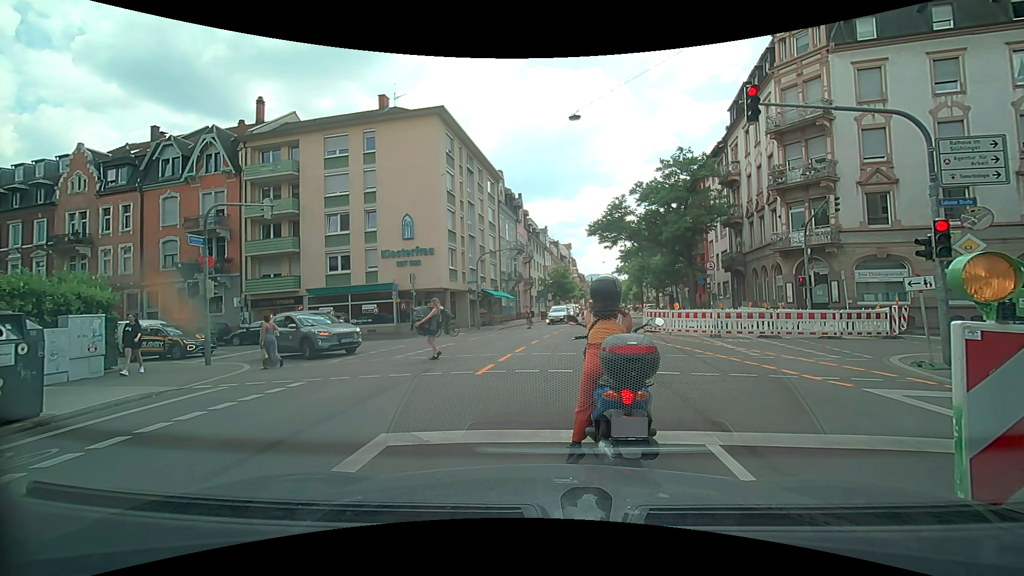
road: secondary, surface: asphalt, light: Day
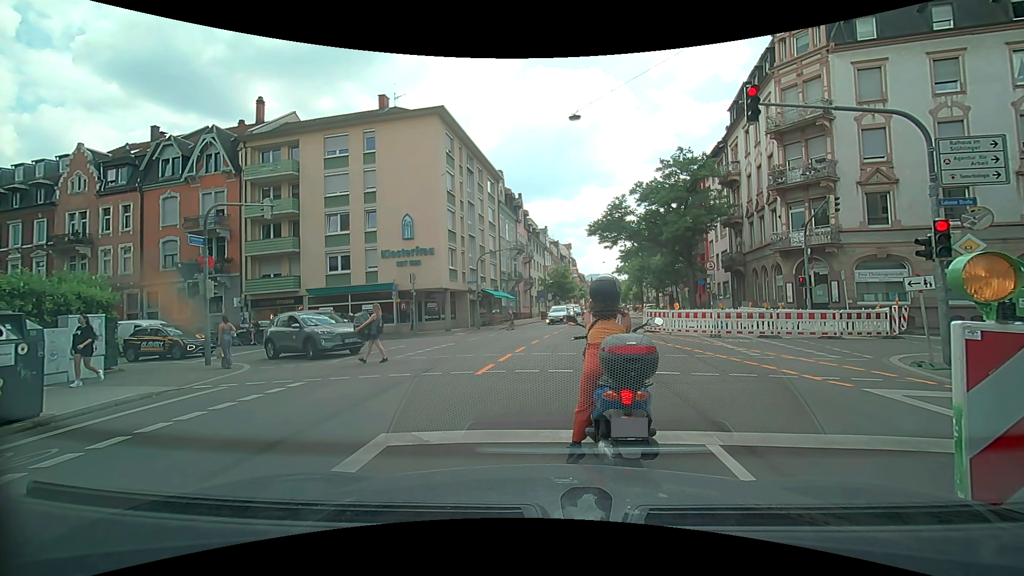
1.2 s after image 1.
(0.0, 0.0) m; 0°
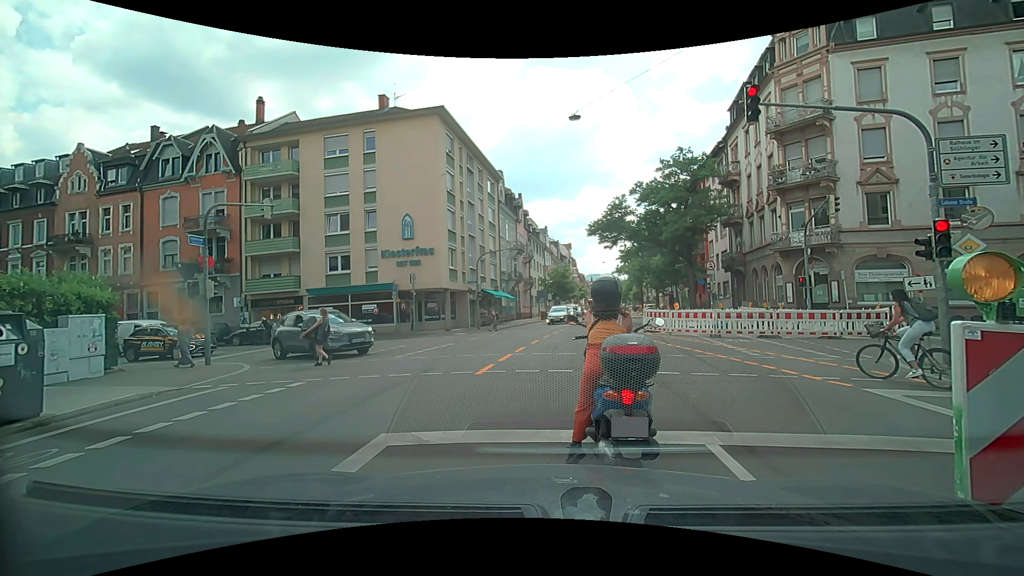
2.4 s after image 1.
(0.0, 0.0) m; 0°
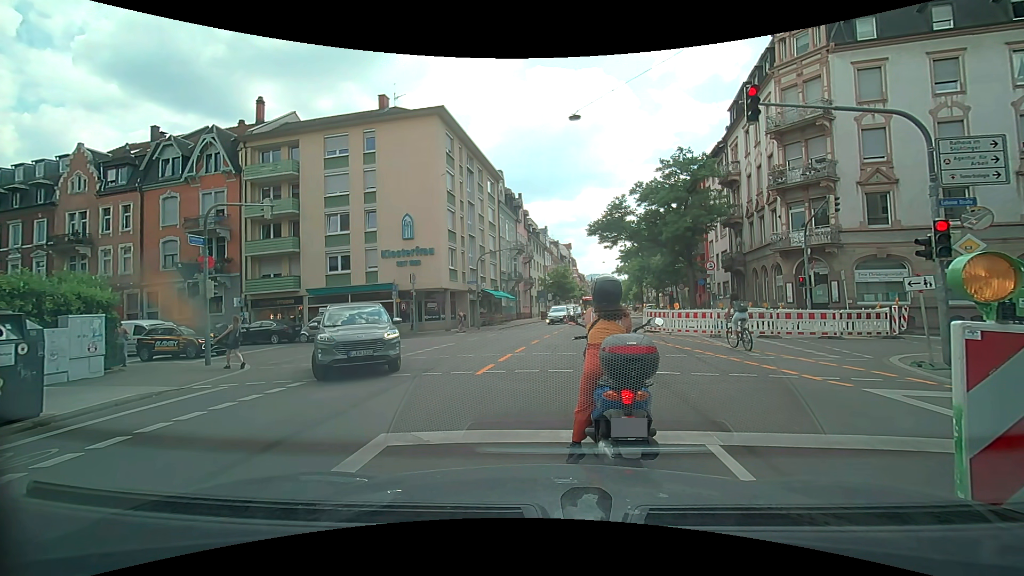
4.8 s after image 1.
(0.0, 0.0) m; 0°
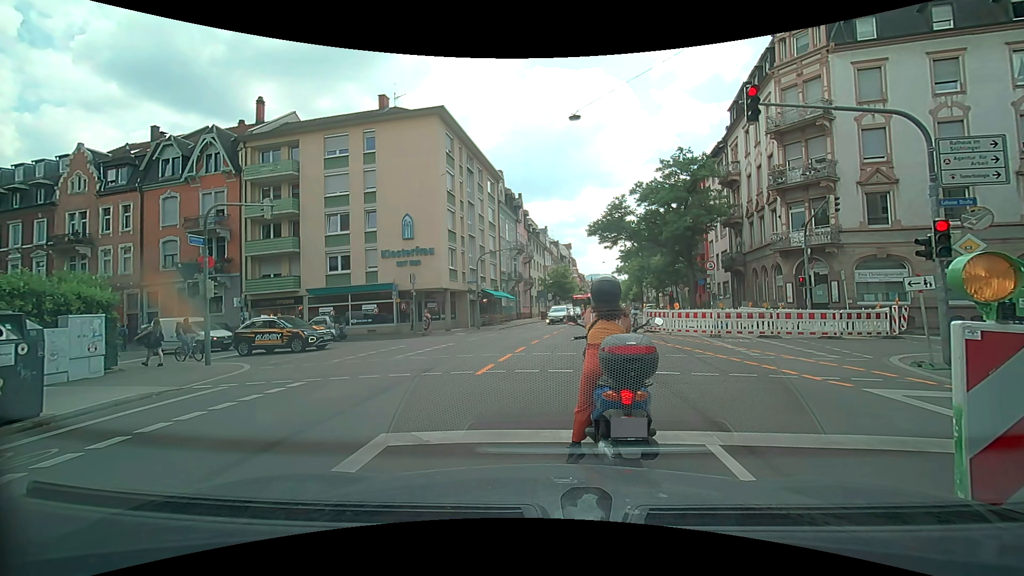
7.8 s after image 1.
(0.0, 0.0) m; 0°
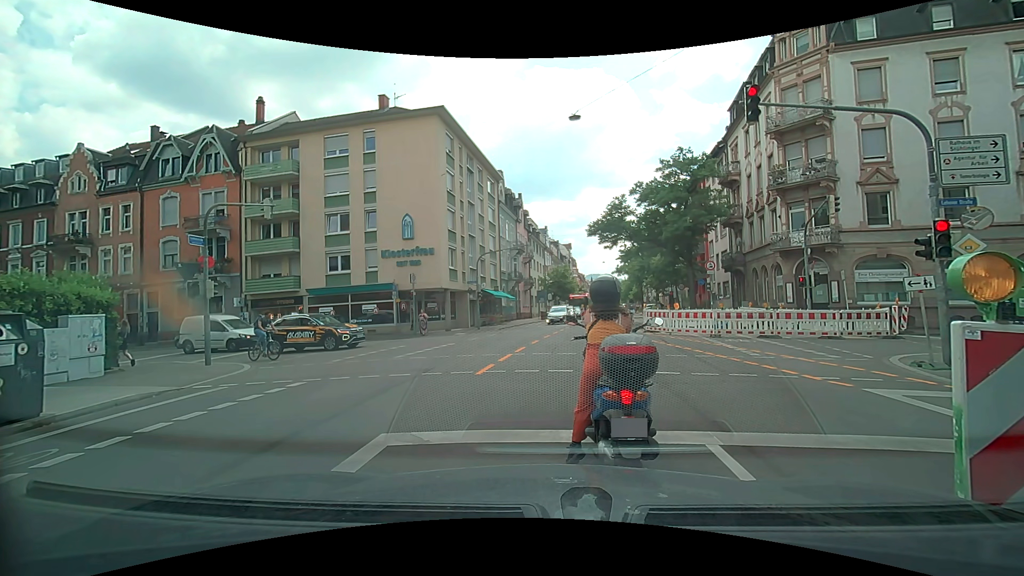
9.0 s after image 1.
(0.0, 0.0) m; 0°
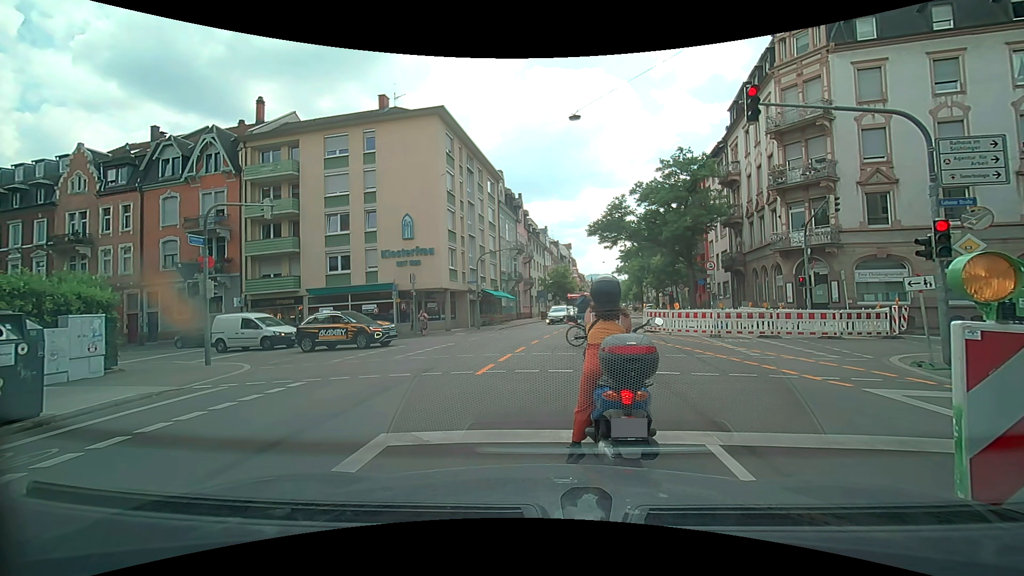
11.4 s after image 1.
(0.0, 0.0) m; 0°
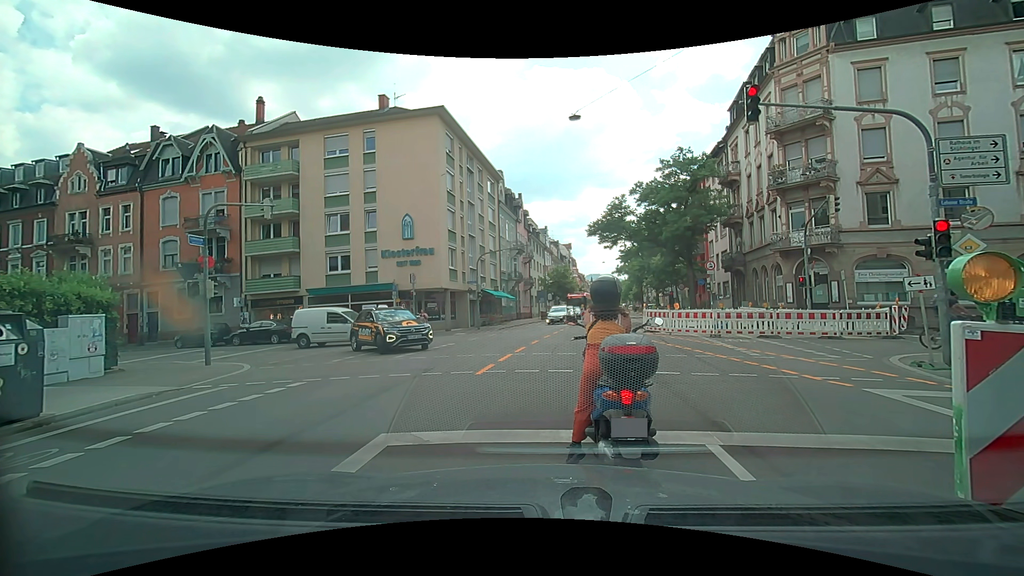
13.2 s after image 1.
(0.0, 0.0) m; 0°
(+1, +10) (+3, +20) (+5, +30) (+8, +39) (+11, +49) (+13, +58) (+15, +68) (+17, +78) (+19, +88) (+21, +97) m
